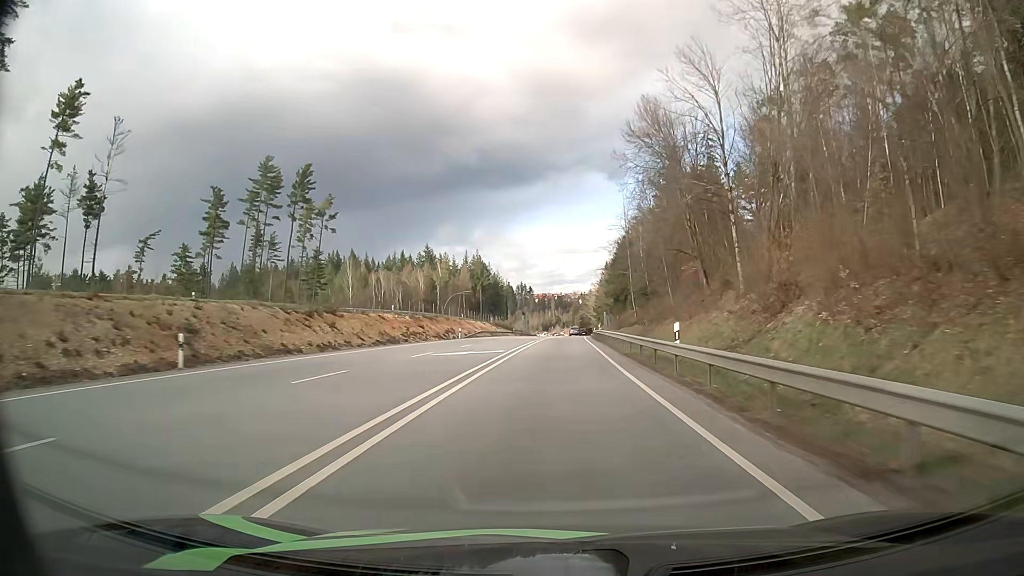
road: primary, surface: asphalt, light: Day
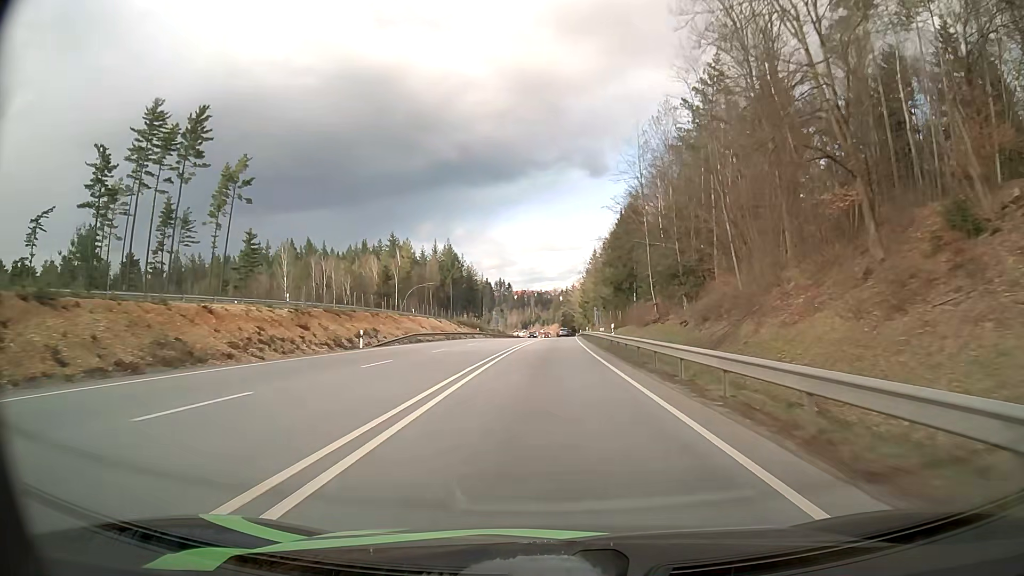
(+0.5, +29.9) m; +2°
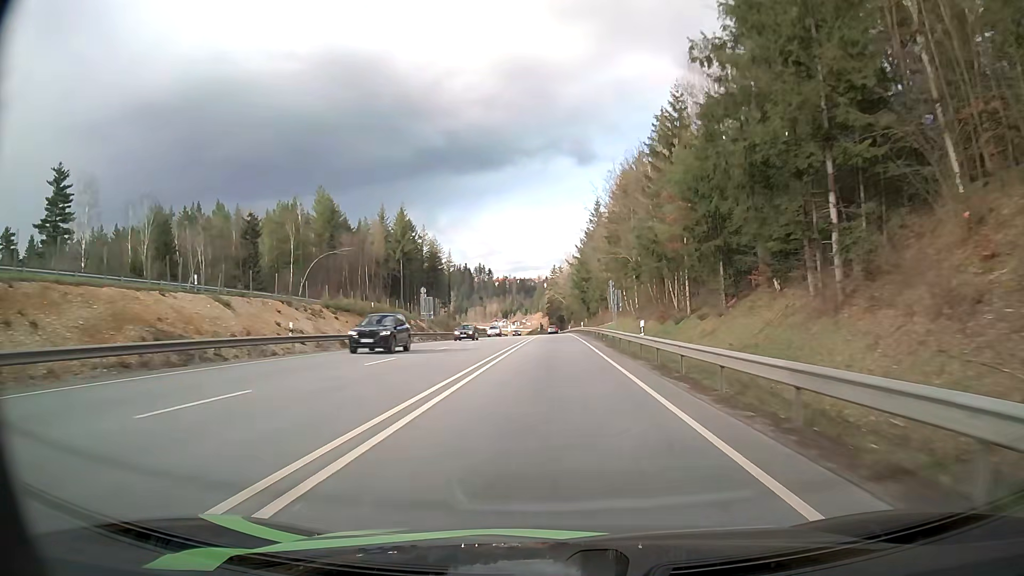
(+0.8, +60.0) m; +1°
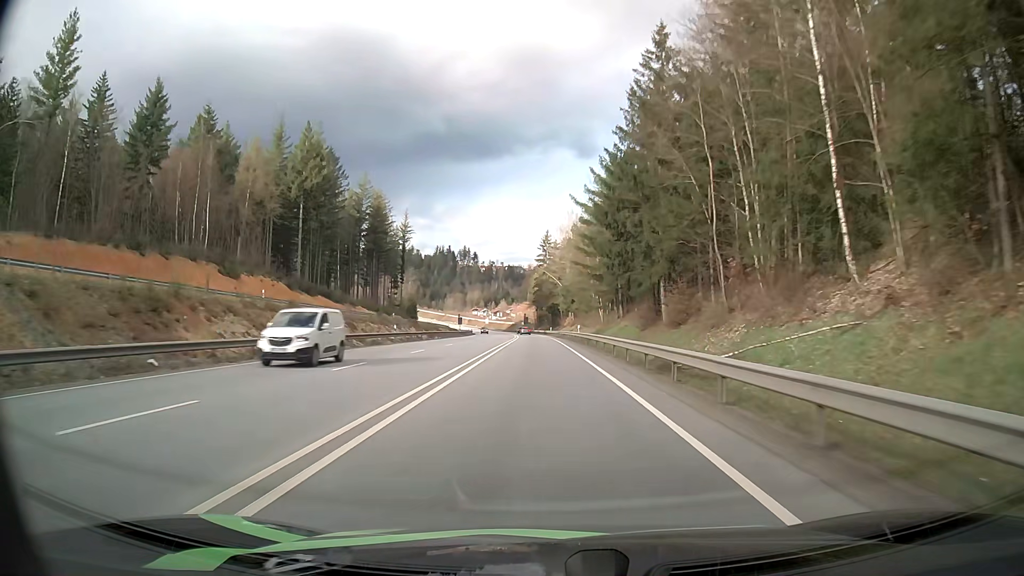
(+0.7, +73.7) m; +1°
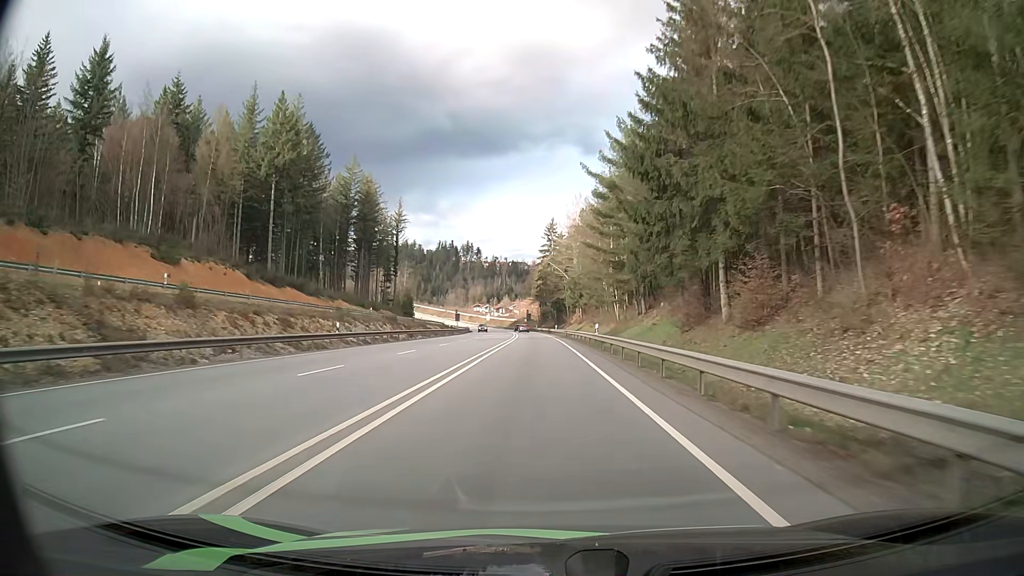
(0.0, +14.9) m; 0°
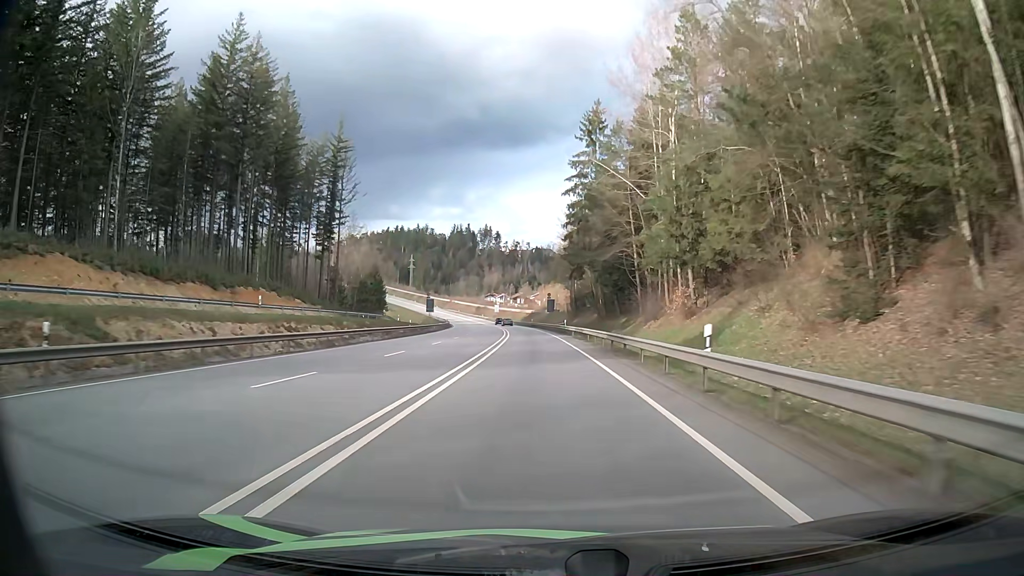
(-1.2, +75.8) m; -2°
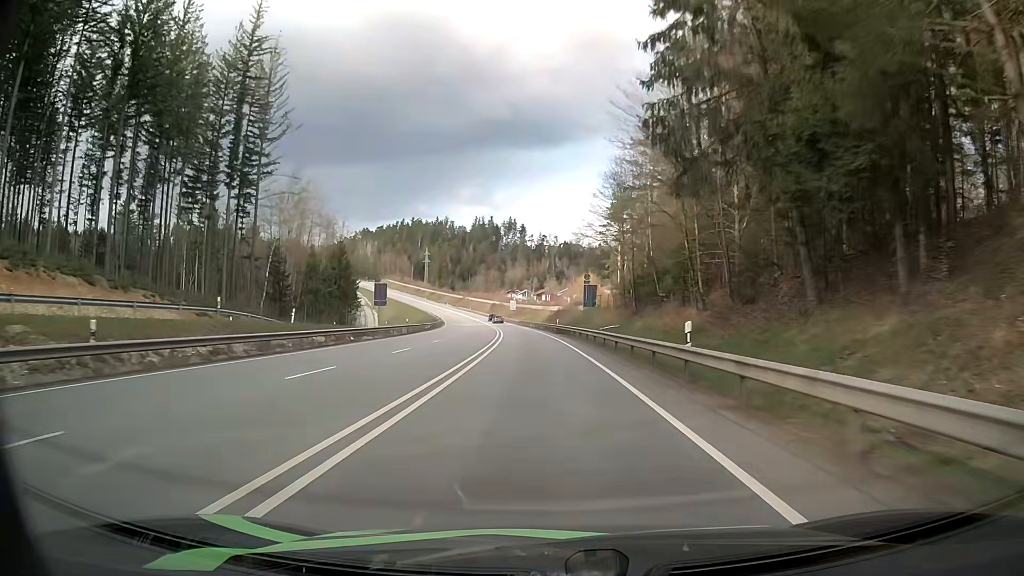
(-0.8, +46.6) m; -2°
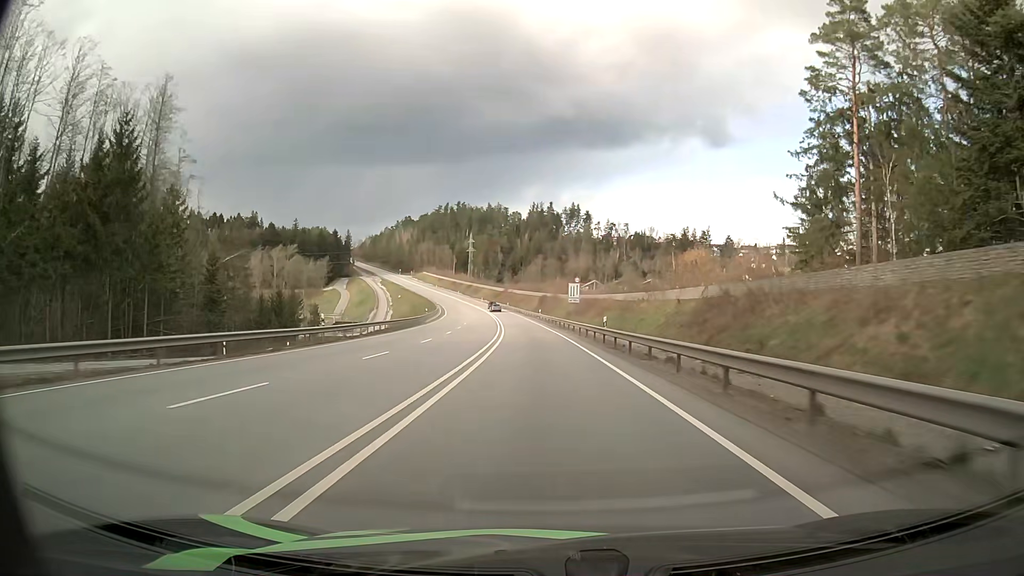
(-3.8, +78.4) m; -5°
(0, +10) (0, +20) (0, +30) (-1, +40) (-1, +50) (-2, +60) (-3, +70) (-4, +80) (-5, +90) (-6, +100) m
